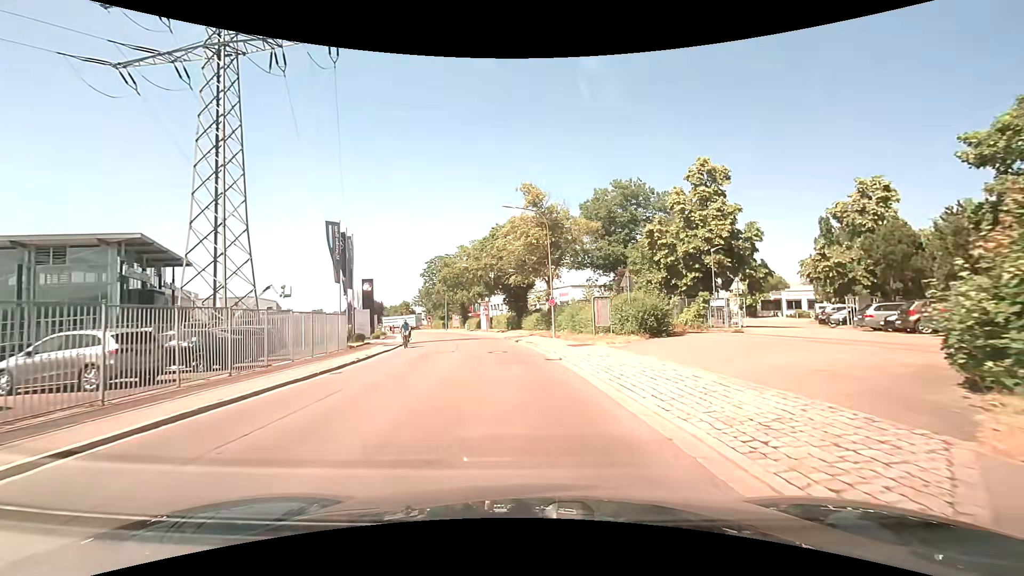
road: unclassified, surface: asphalt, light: Day
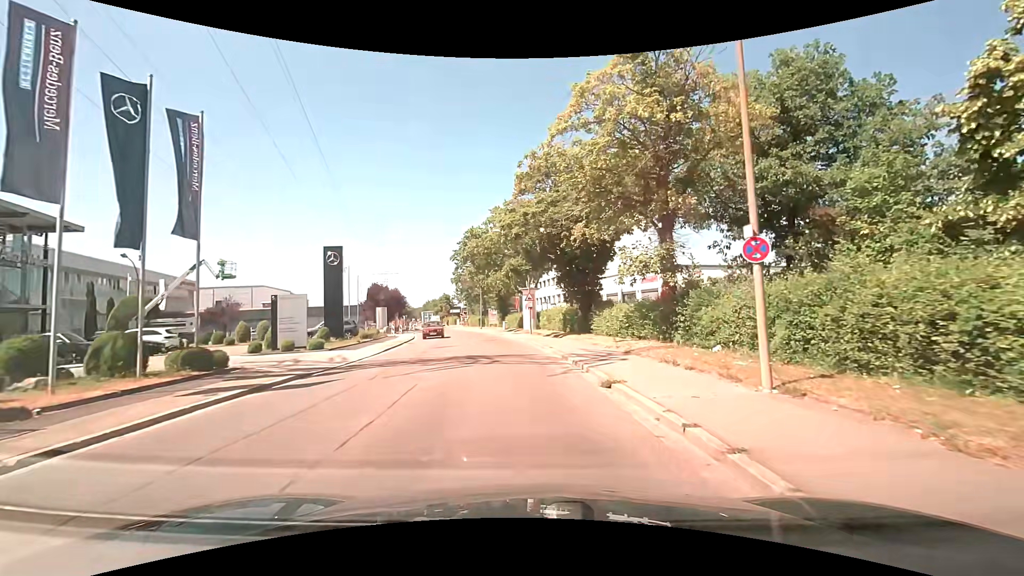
(-1.0, +22.4) m; -4°
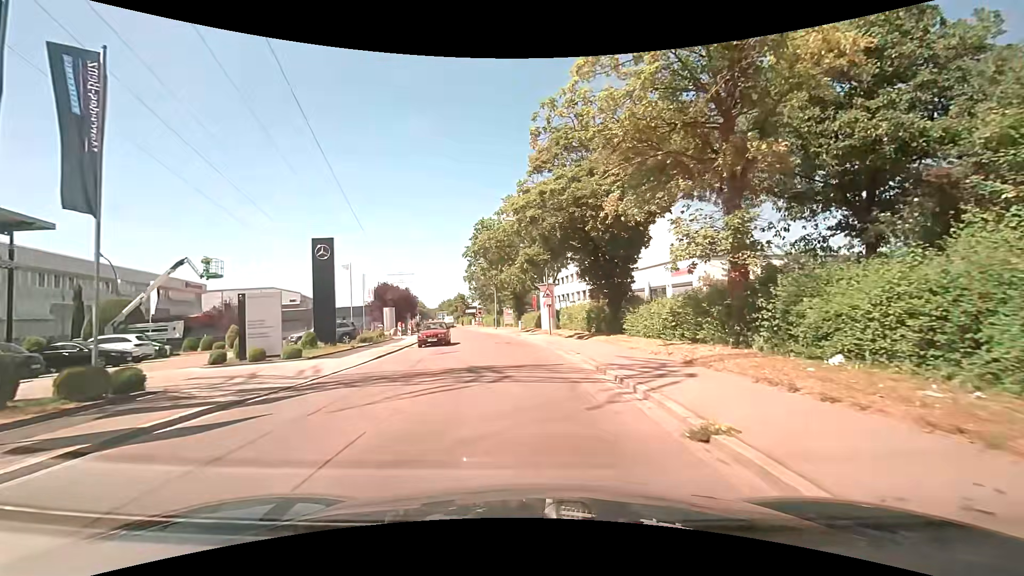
(-0.1, +4.4) m; -3°
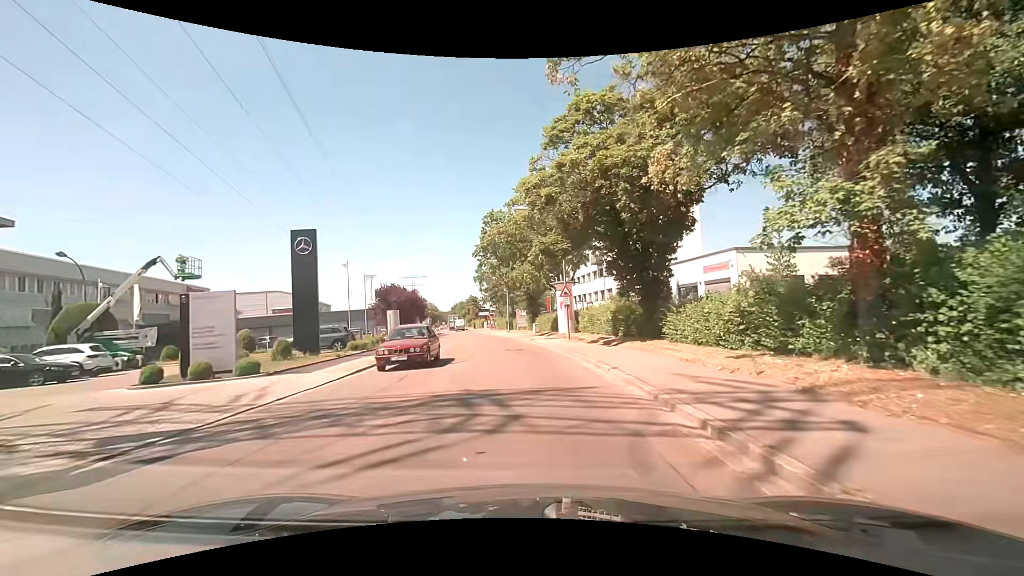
(0.0, +4.3) m; -1°
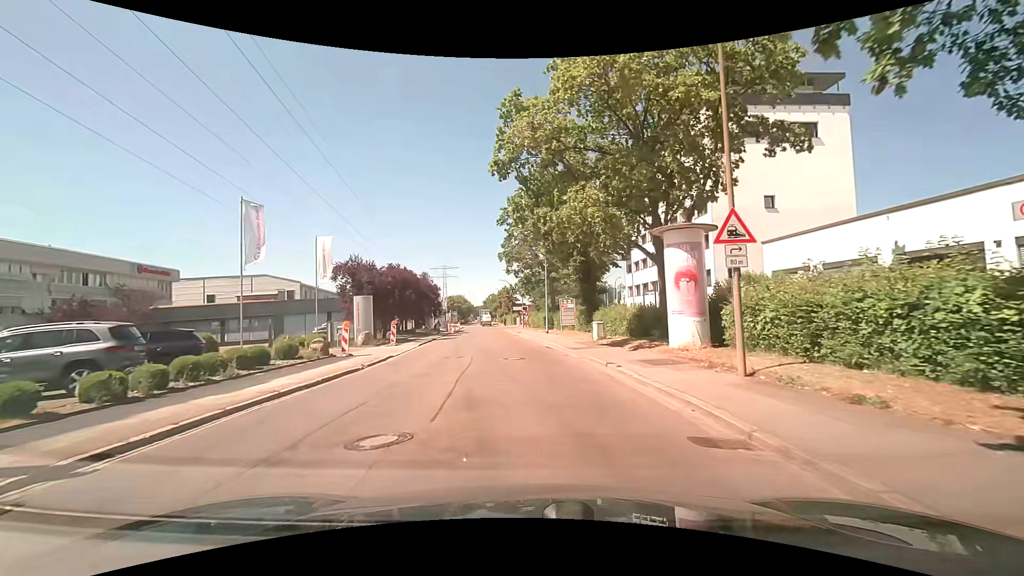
(-1.1, +20.8) m; -5°
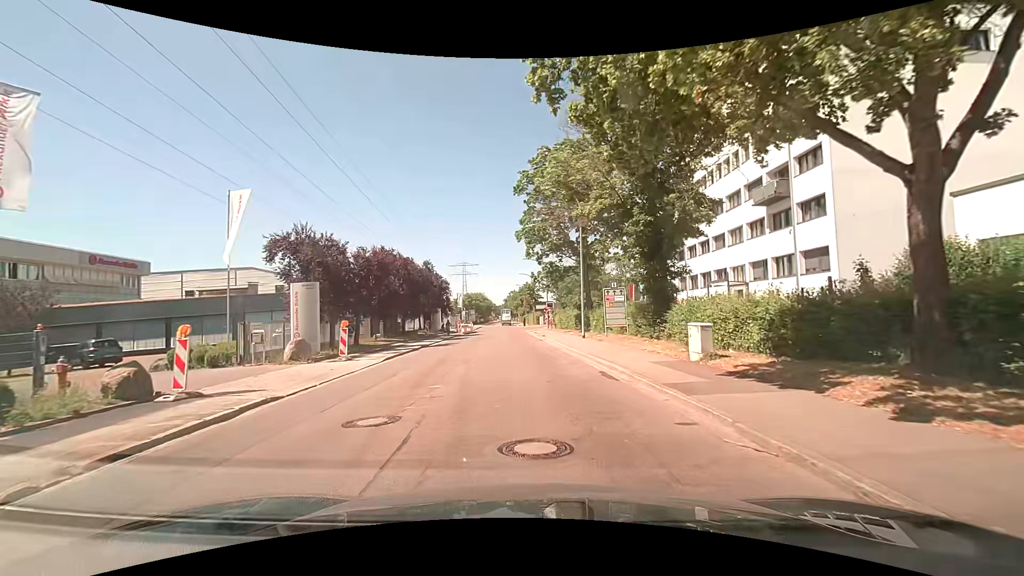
(-0.2, +12.1) m; -2°
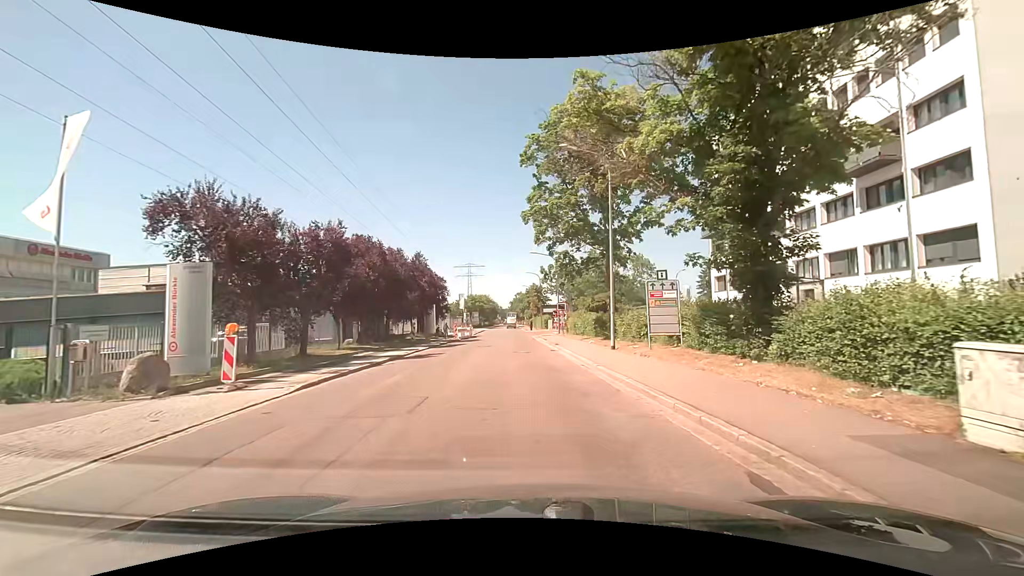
(-0.1, +8.1) m; -1°
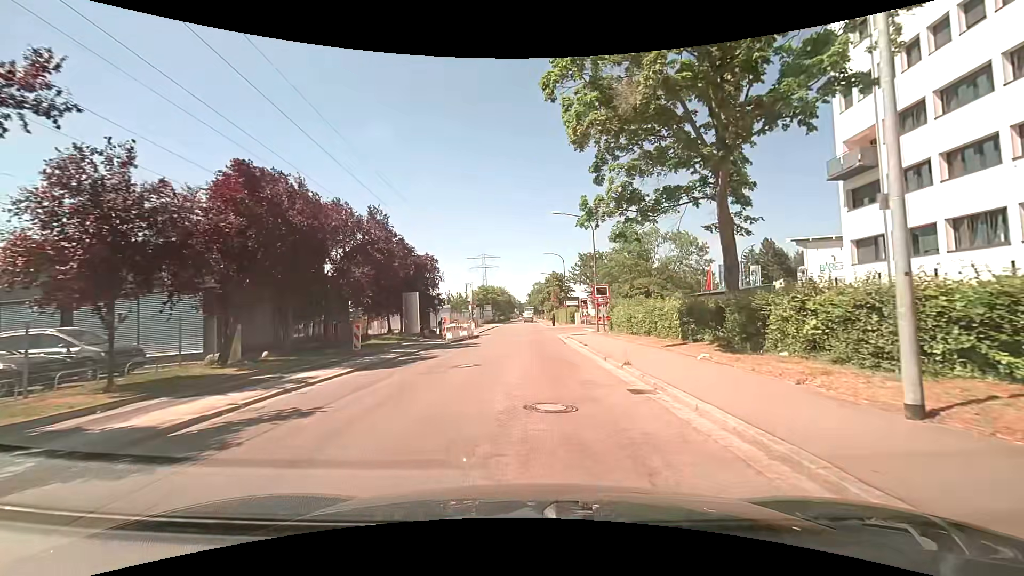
(-0.1, +16.1) m; -2°
(0, +10) (0, +20) (+1, +30) (+1, +40) (+1, +50) (0, +60) (+1, +70) (+1, +80) (+1, +90) (+2, +100) m
